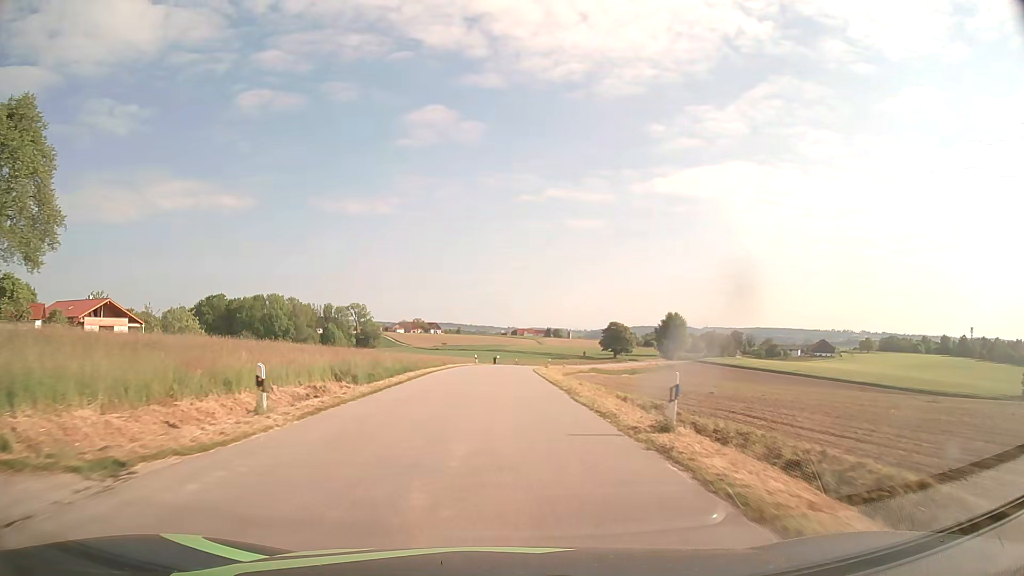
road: tertiary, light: Day
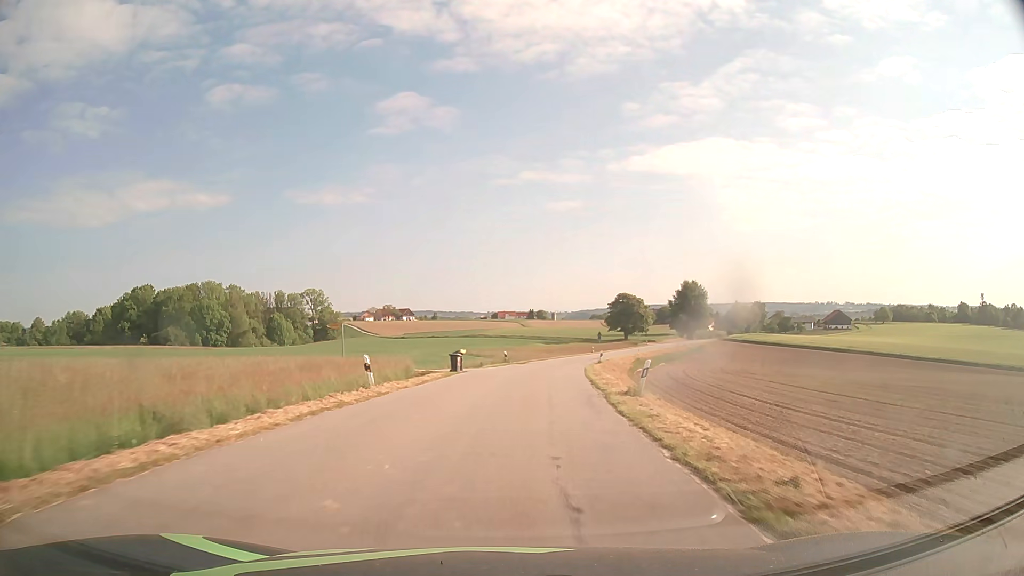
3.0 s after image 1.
(+0.1, +49.5) m; +2°
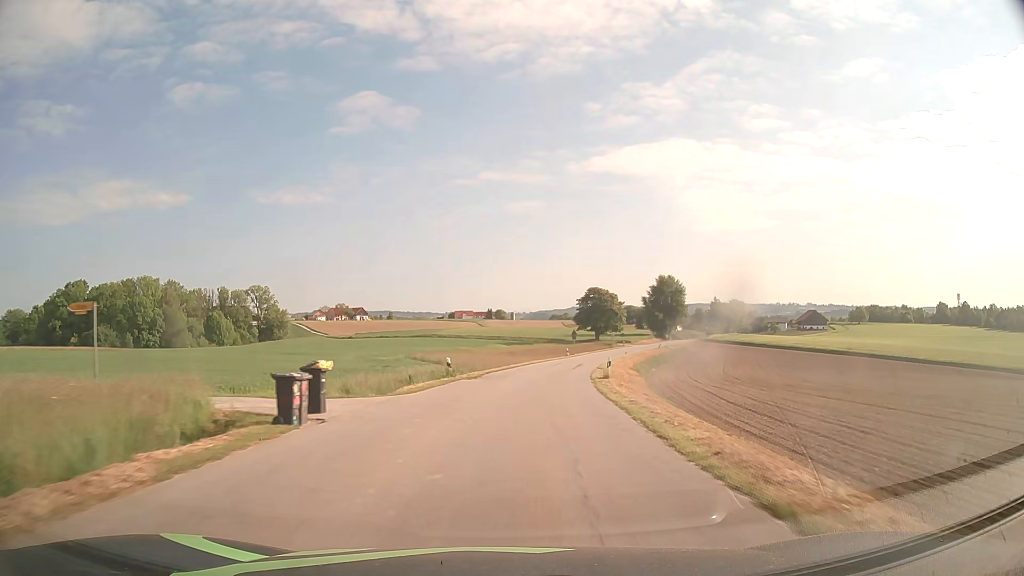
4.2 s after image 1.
(+0.5, +20.4) m; +3°
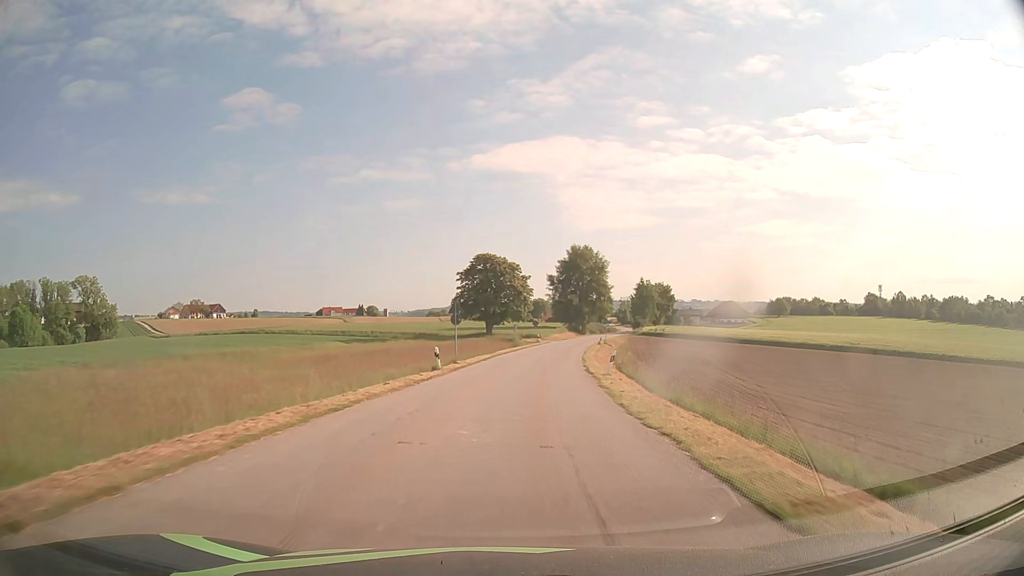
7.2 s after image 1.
(+5.2, +52.8) m; +11°
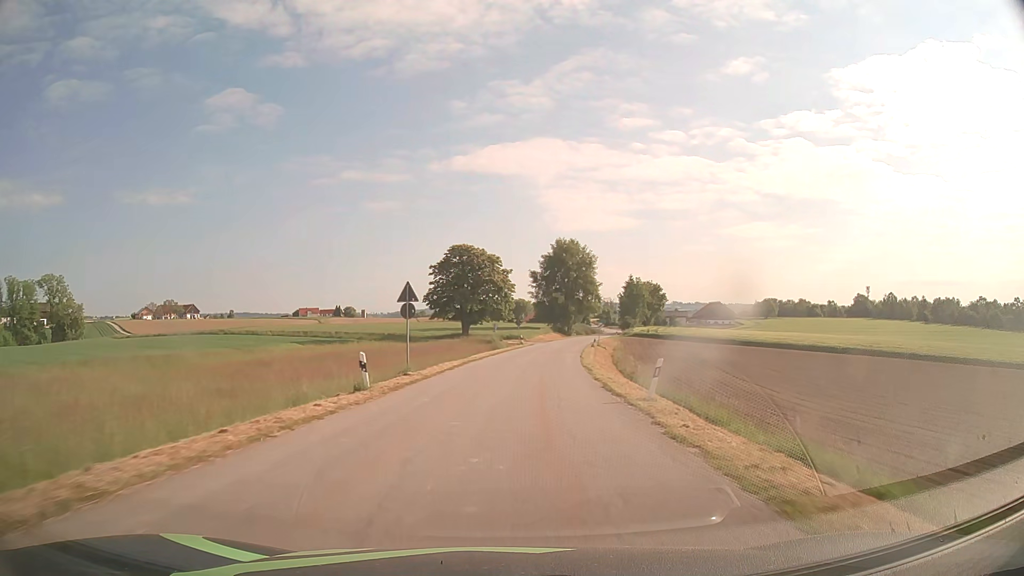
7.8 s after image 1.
(+0.2, +11.0) m; +1°
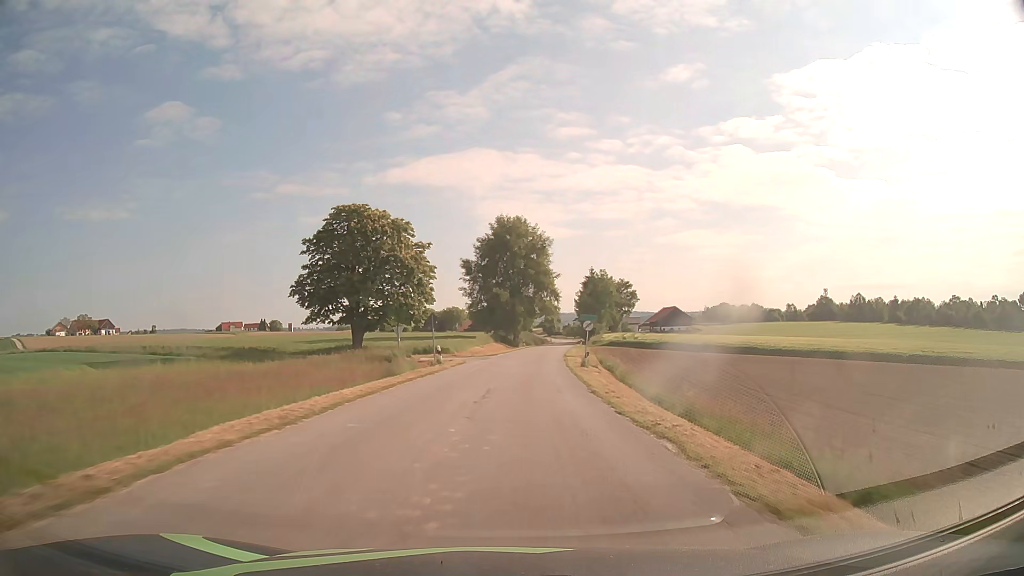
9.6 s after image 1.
(+1.8, +33.3) m; +5°
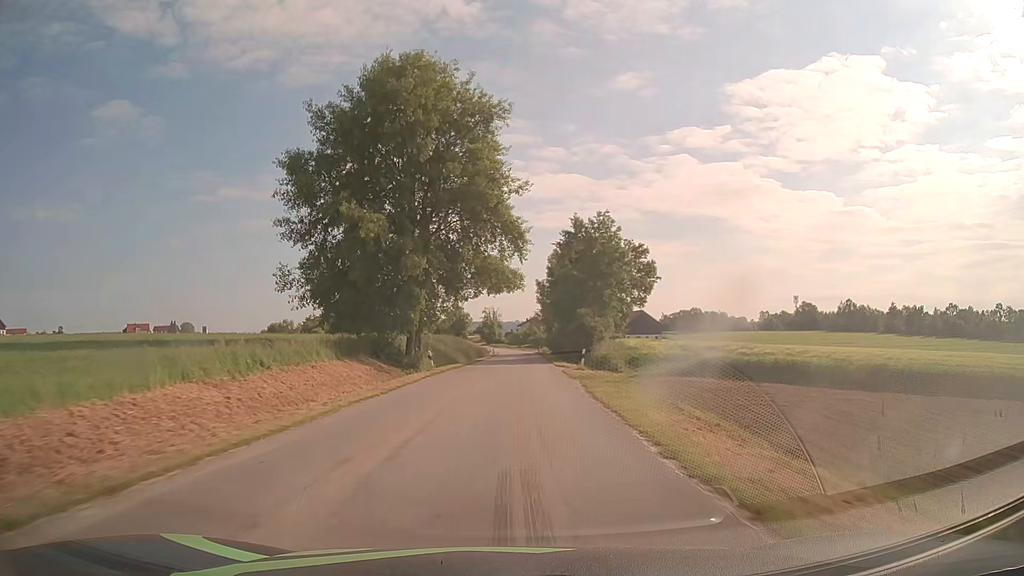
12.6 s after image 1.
(+3.2, +56.0) m; +6°
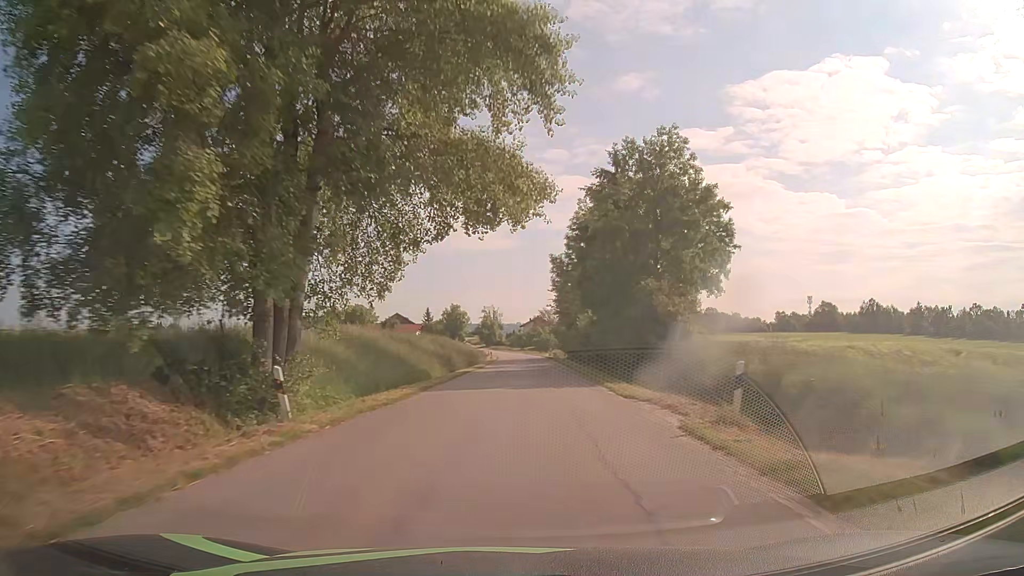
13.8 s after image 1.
(0.0, +22.9) m; 0°
(0, +10) (0, +20) (+1, +30) (+1, +40) (+1, +50) (+2, +60) (+2, +70) (+2, +80) (+2, +90) (+2, +100) m
